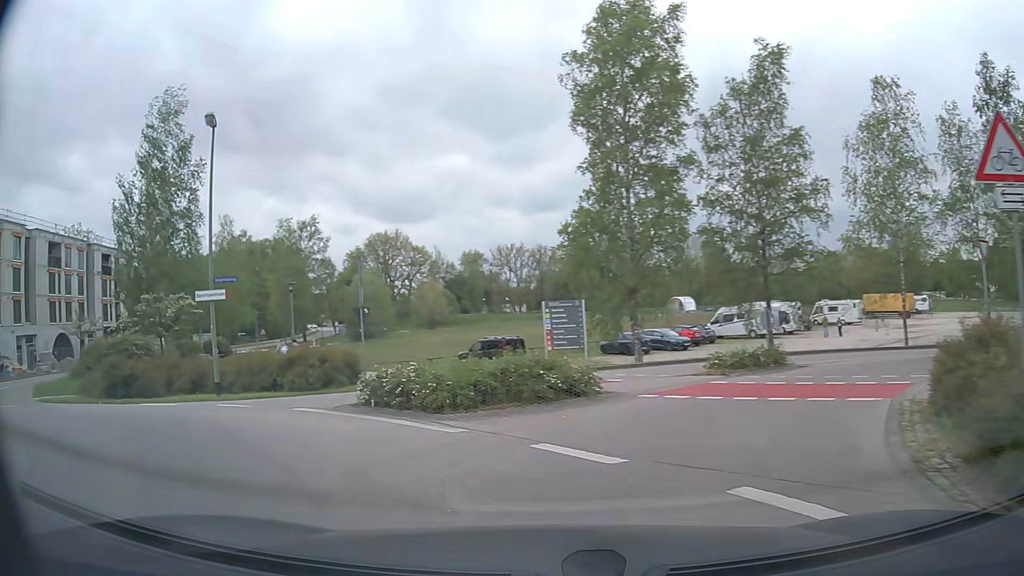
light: Day
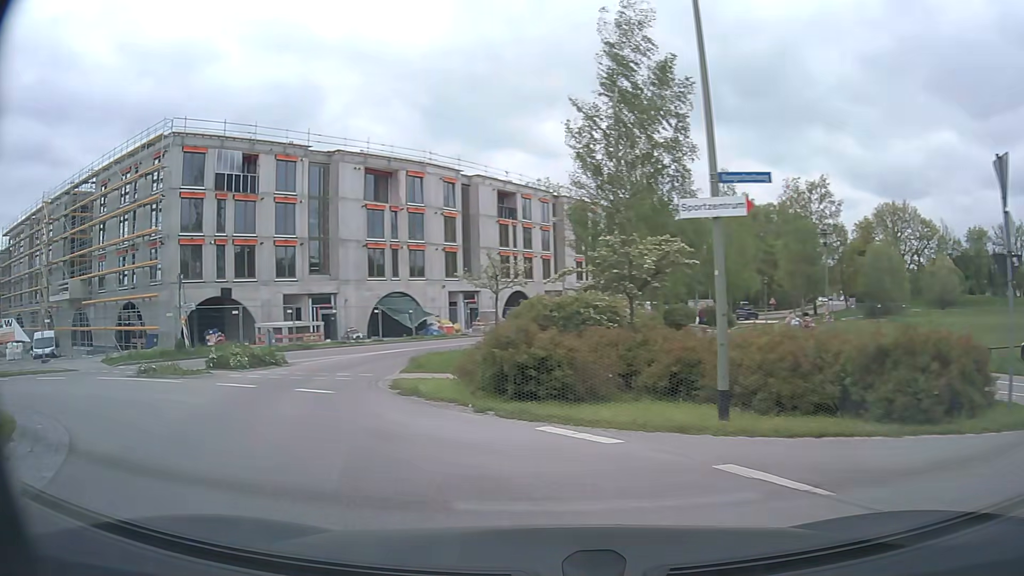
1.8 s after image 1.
(-3.6, +9.3) m; -43°
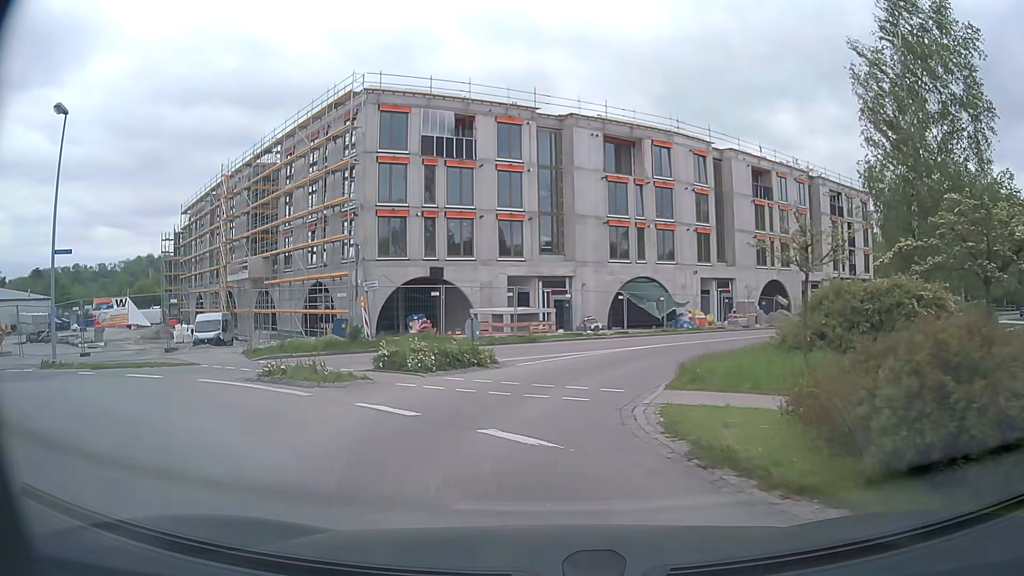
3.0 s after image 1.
(-1.3, +6.7) m; -20°
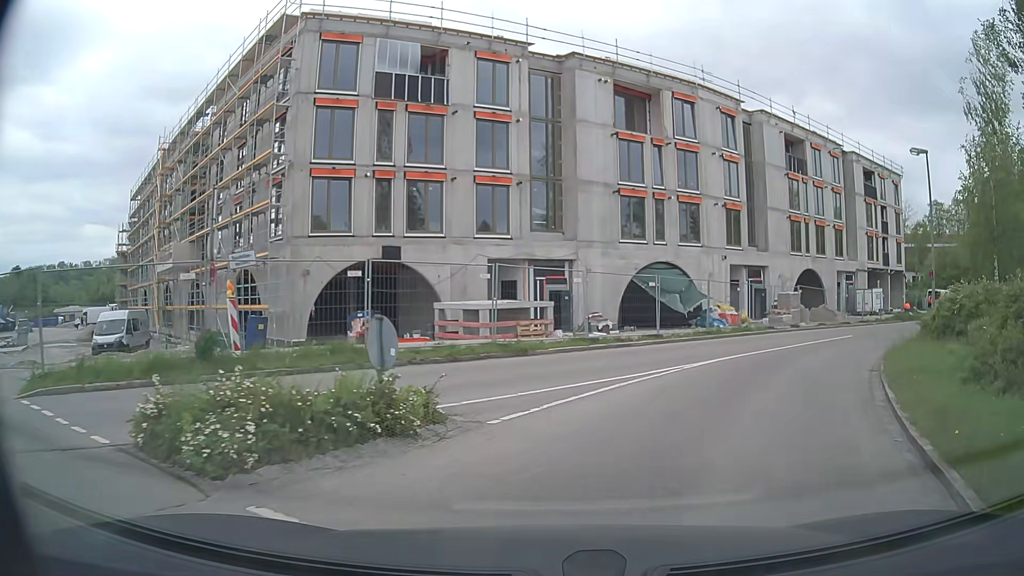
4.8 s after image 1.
(-0.5, +10.3) m; 0°
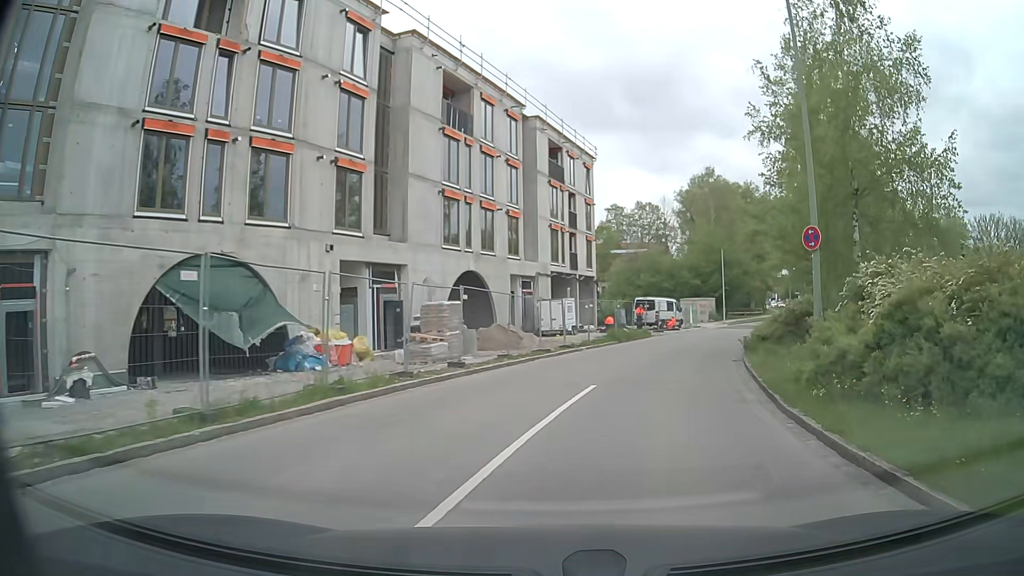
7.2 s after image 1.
(+4.7, +16.4) m; +29°
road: residential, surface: asphalt
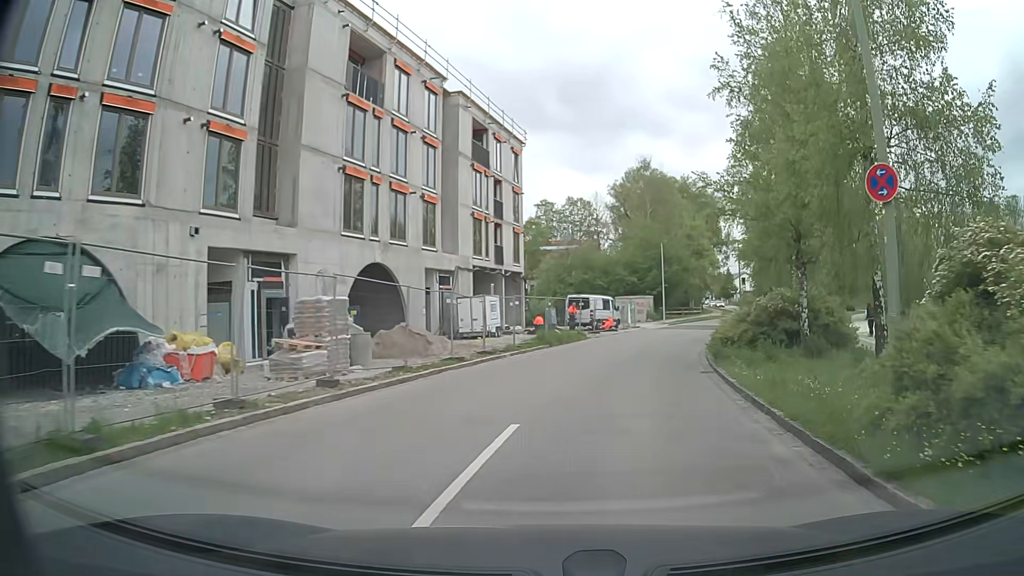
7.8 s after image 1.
(+0.2, +5.1) m; +6°
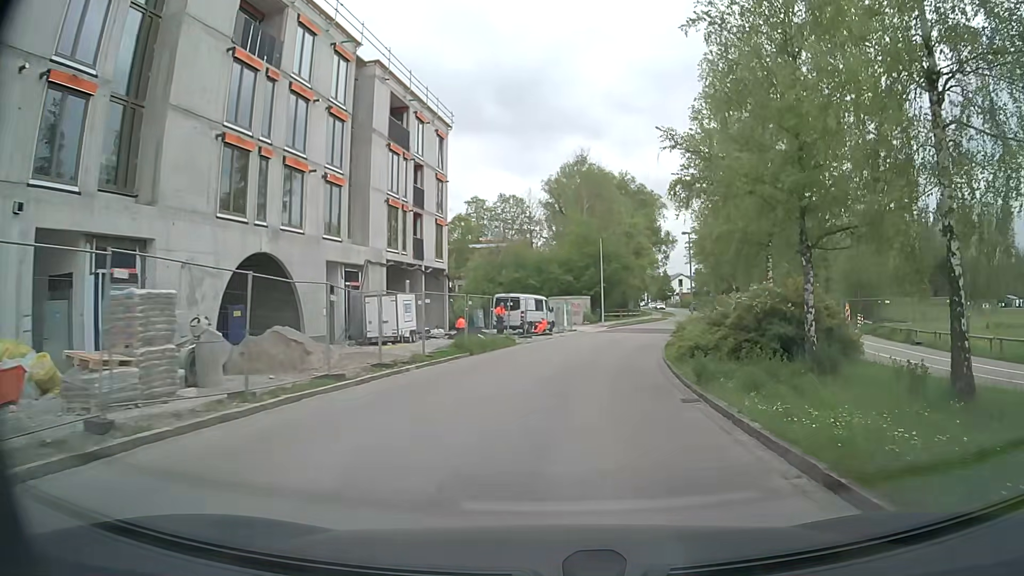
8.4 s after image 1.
(+0.3, +5.4) m; +5°
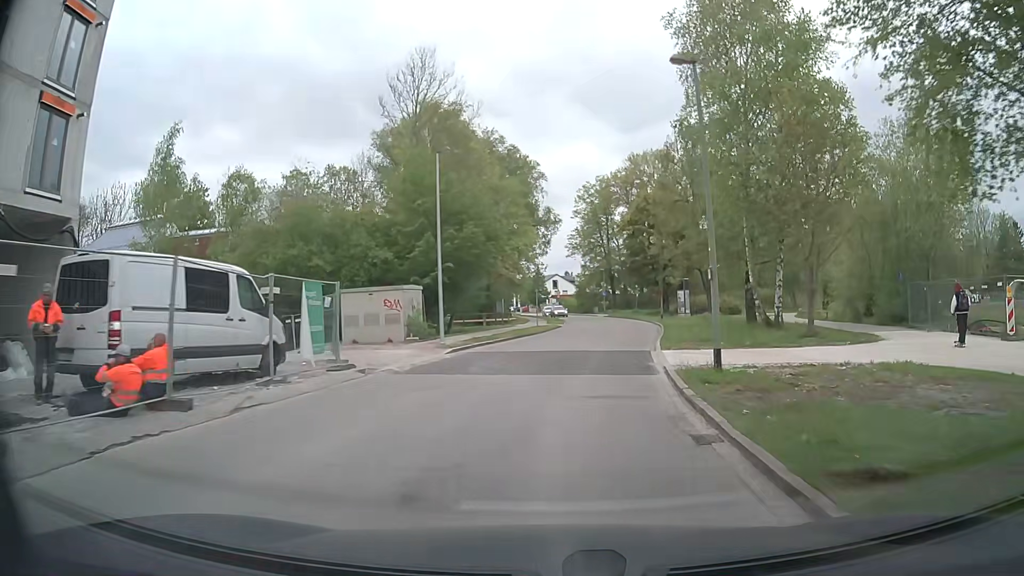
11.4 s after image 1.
(+3.5, +29.0) m; +12°
(0, +10) (+1, +20) (+3, +30) (+5, +40) (+6, +50) (+7, +60) (+6, +70) (+6, +80) (+5, +89) (+4, +99) m
